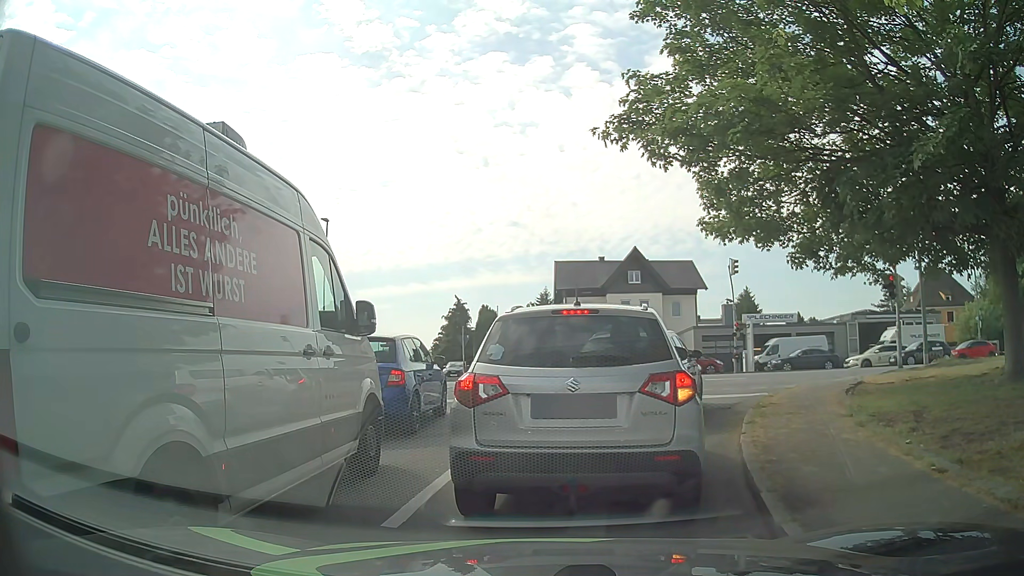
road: residential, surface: asphalt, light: Day
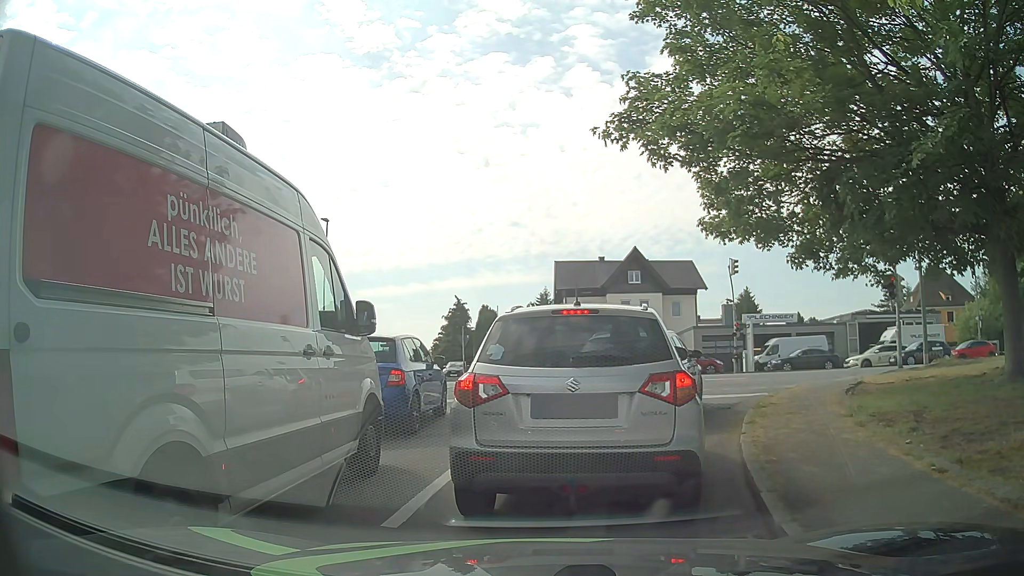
(0.0, 0.0) m; 0°
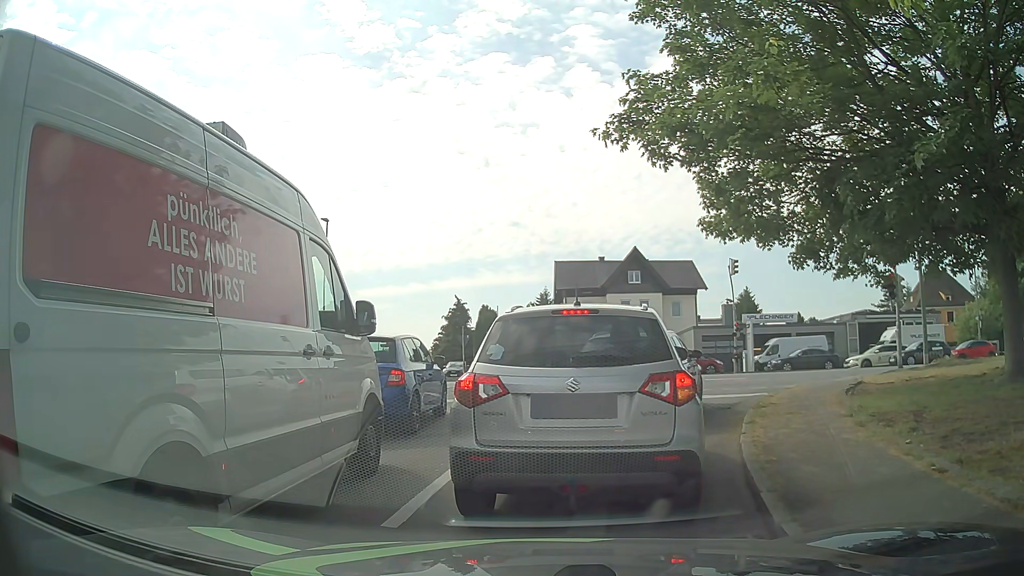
(0.0, 0.0) m; 0°
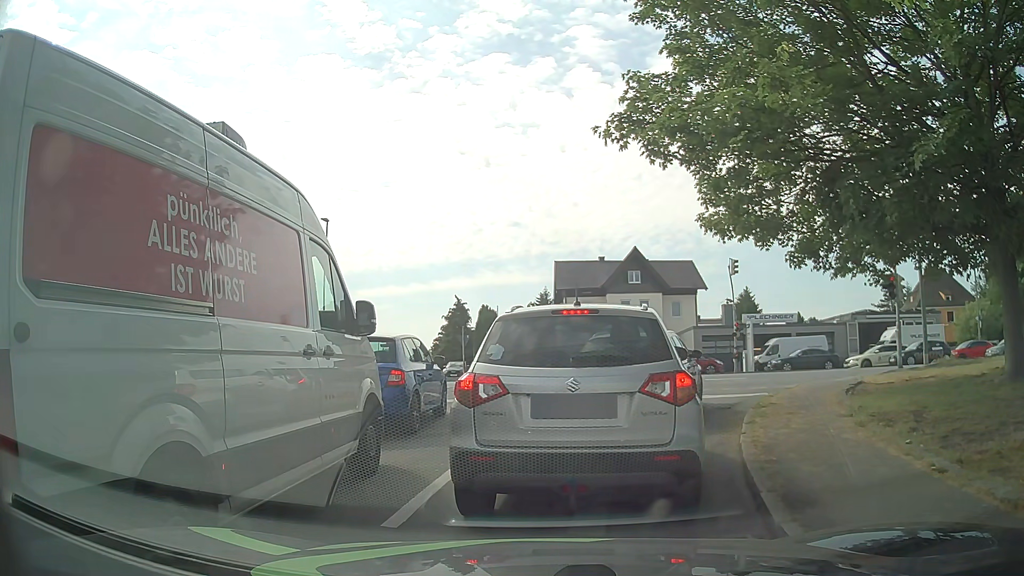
(0.0, 0.0) m; 0°
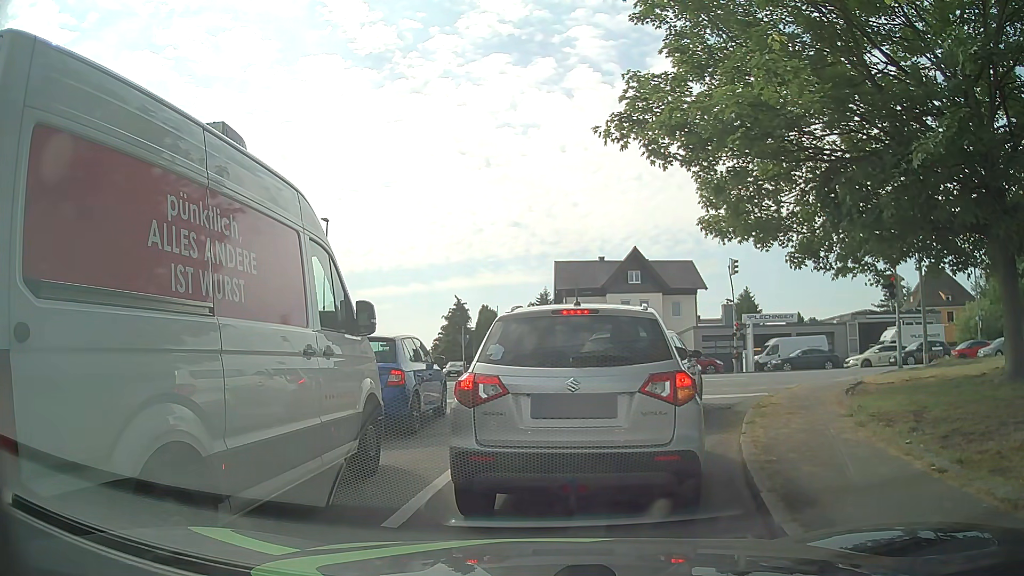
(0.0, 0.0) m; 0°
